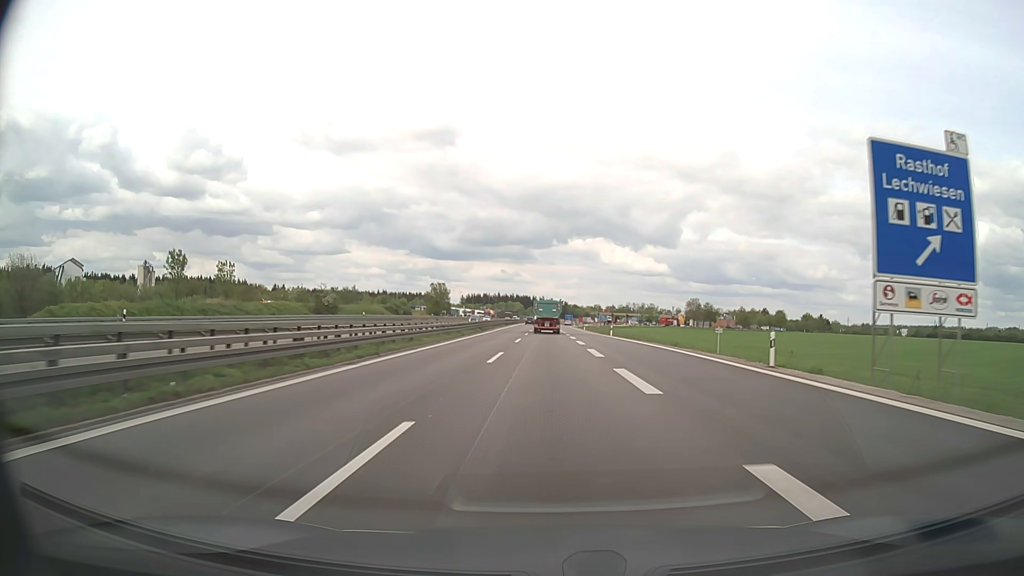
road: motorway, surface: asphalt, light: Day
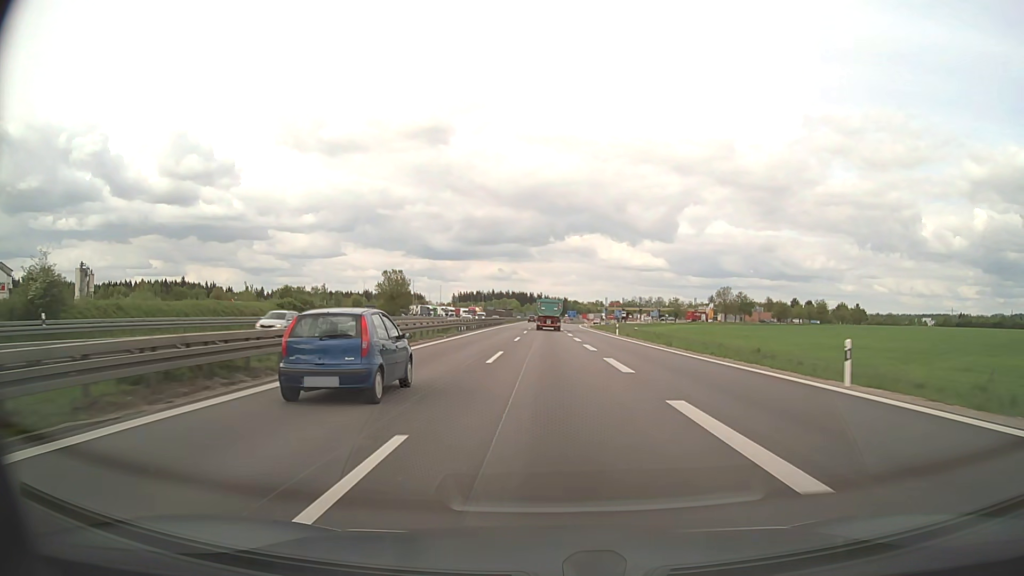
(-0.1, +55.5) m; 0°
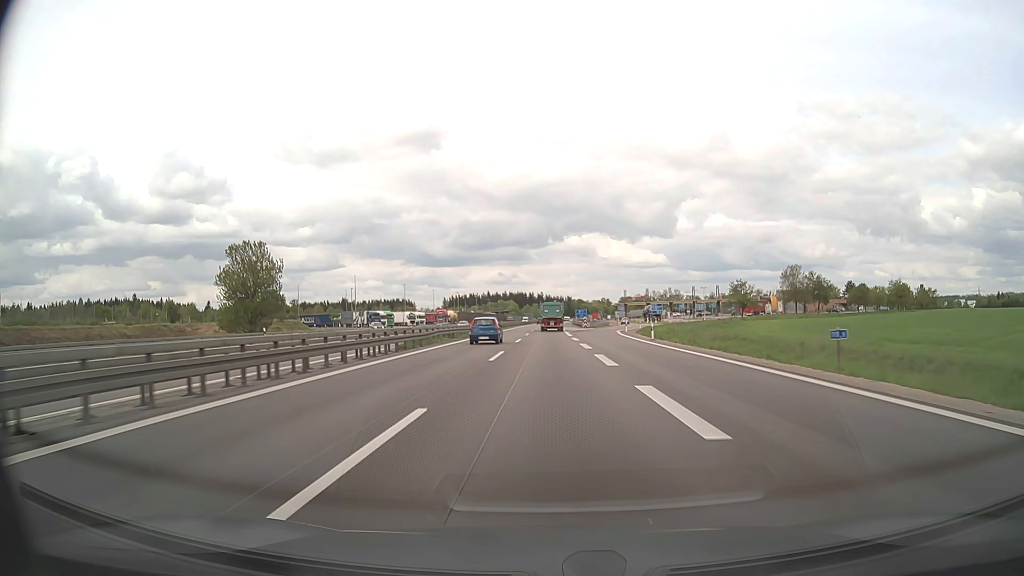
(0.0, +70.2) m; 0°
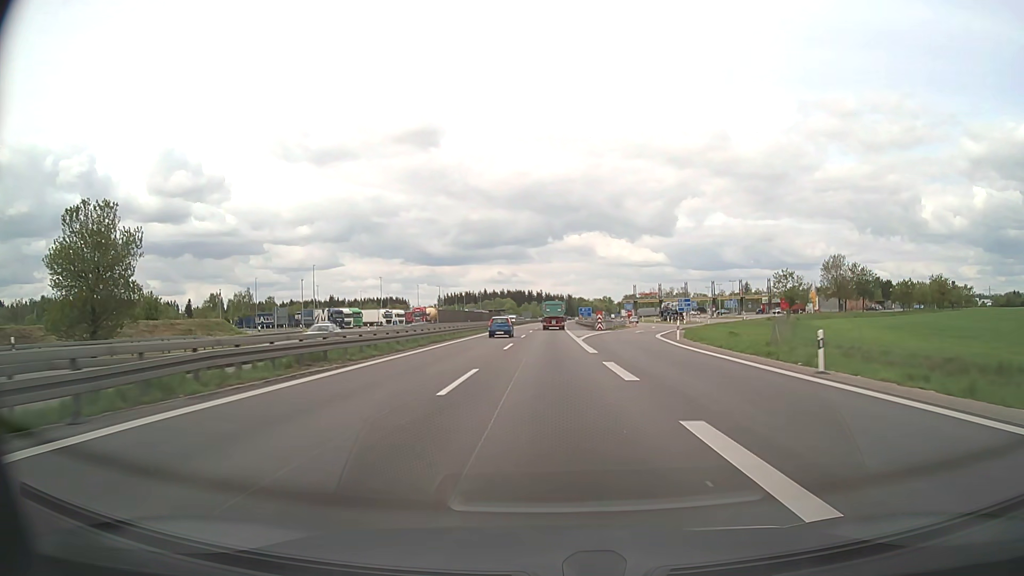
(0.0, +28.3) m; 0°
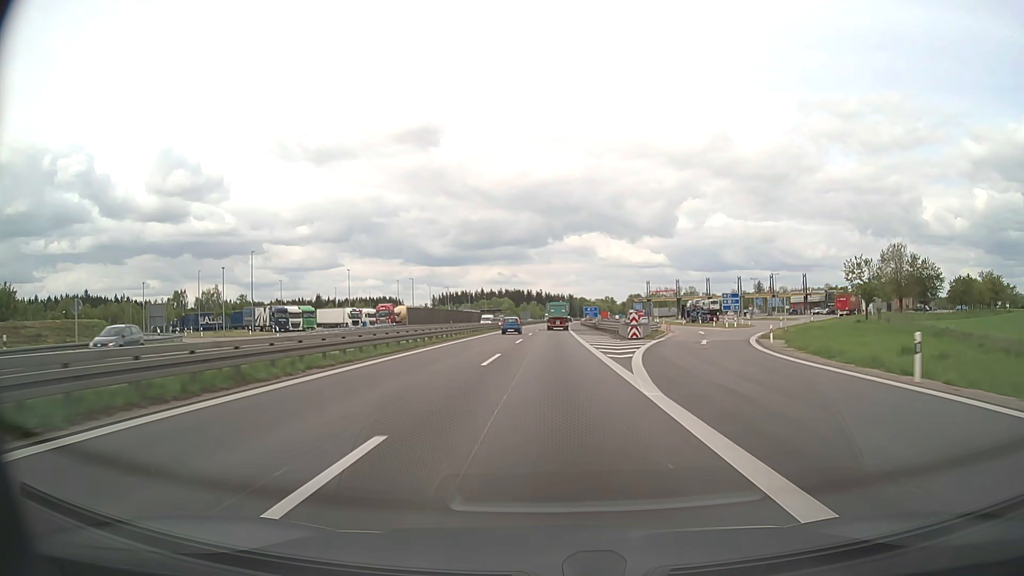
(0.0, +28.6) m; 0°
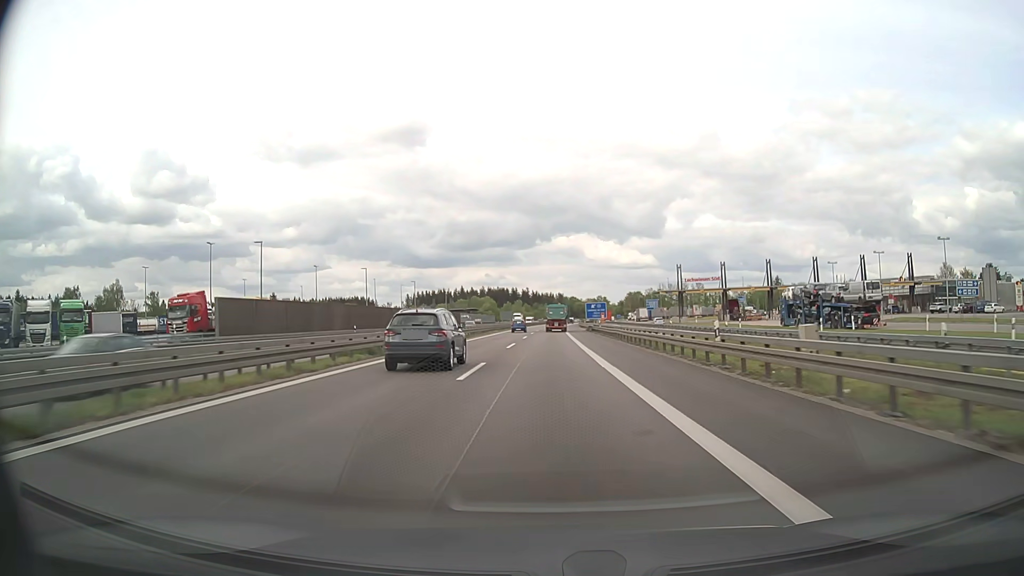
(+0.4, +58.8) m; +1°
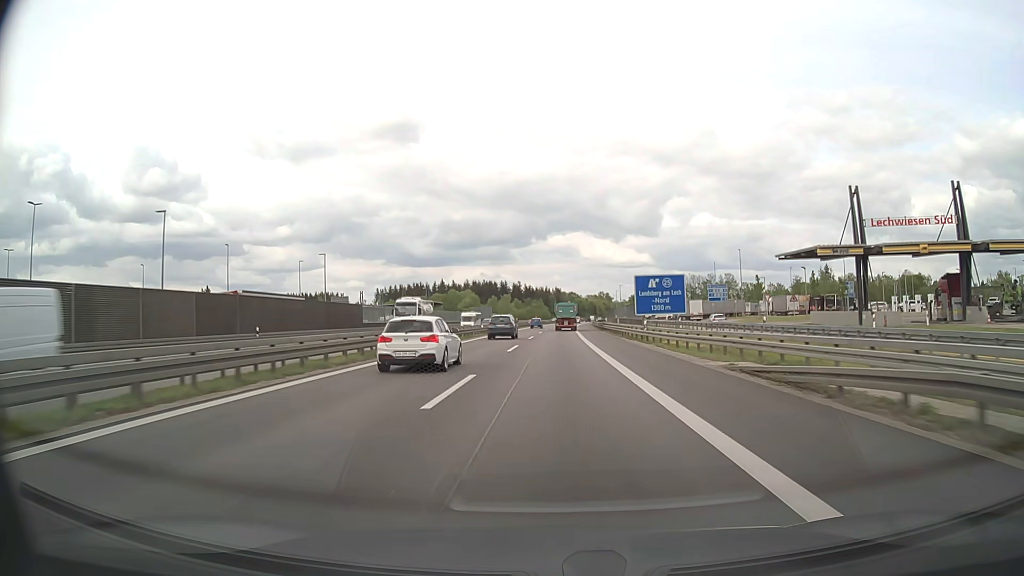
(+0.2, +77.9) m; 0°
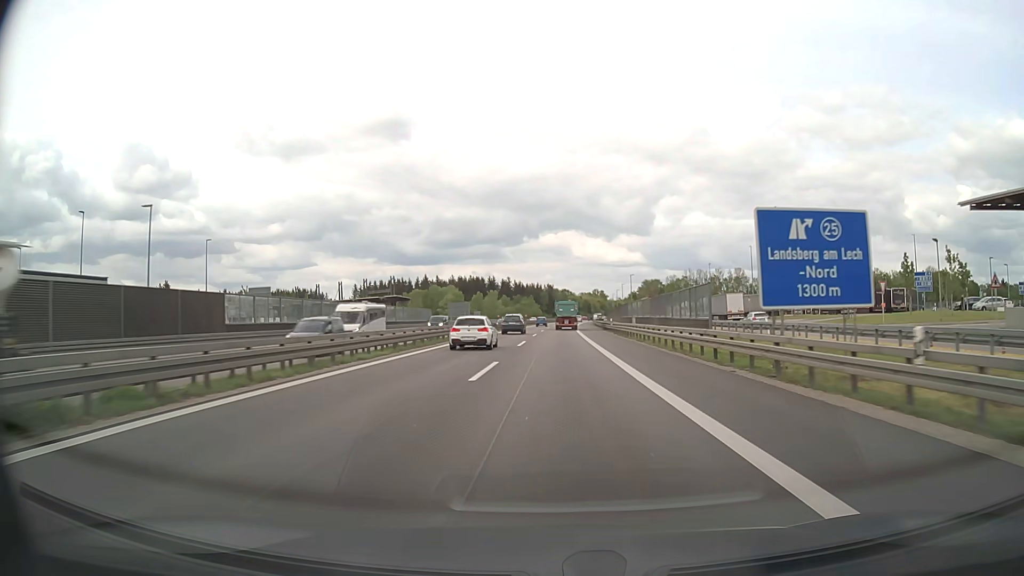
(+0.2, +31.8) m; +1°
(0, +10) (0, +20) (0, +30) (0, +40) (+1, +50) (+1, +60) (+1, +70) (+1, +80) (+2, +90) (+2, +100) m
